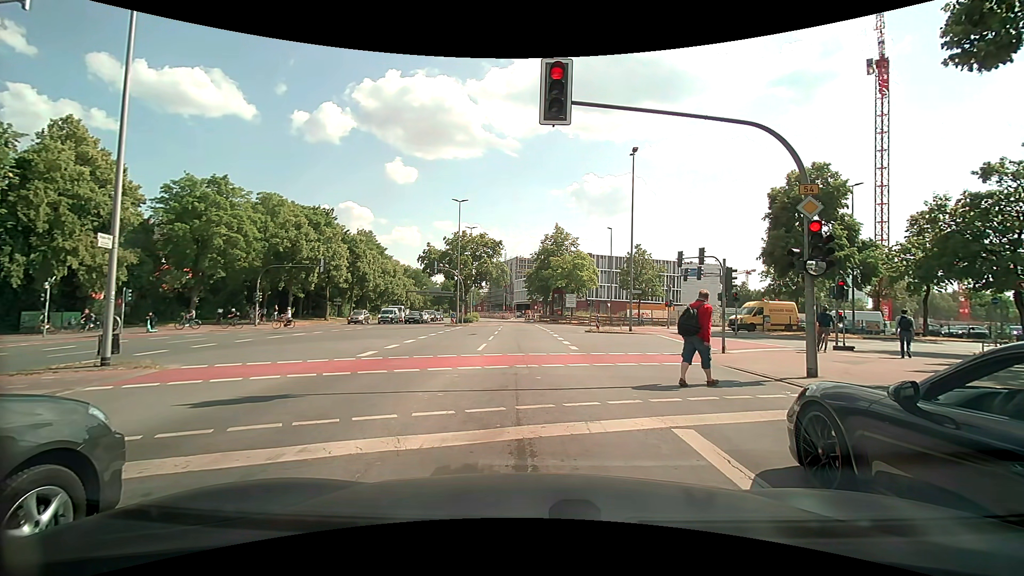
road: primary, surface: asphalt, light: Day
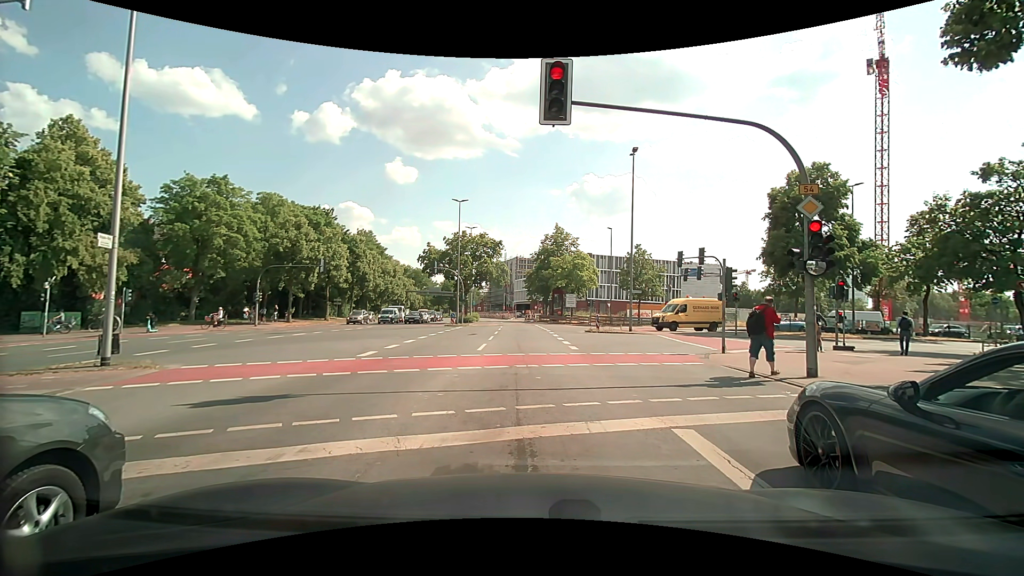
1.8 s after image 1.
(0.0, 0.0) m; 0°
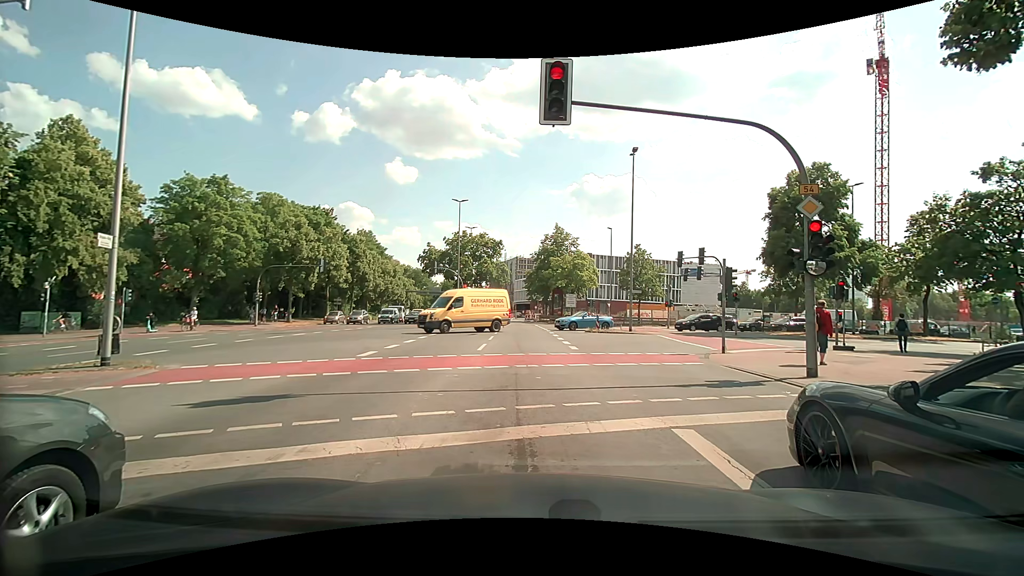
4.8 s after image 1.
(0.0, 0.0) m; 0°
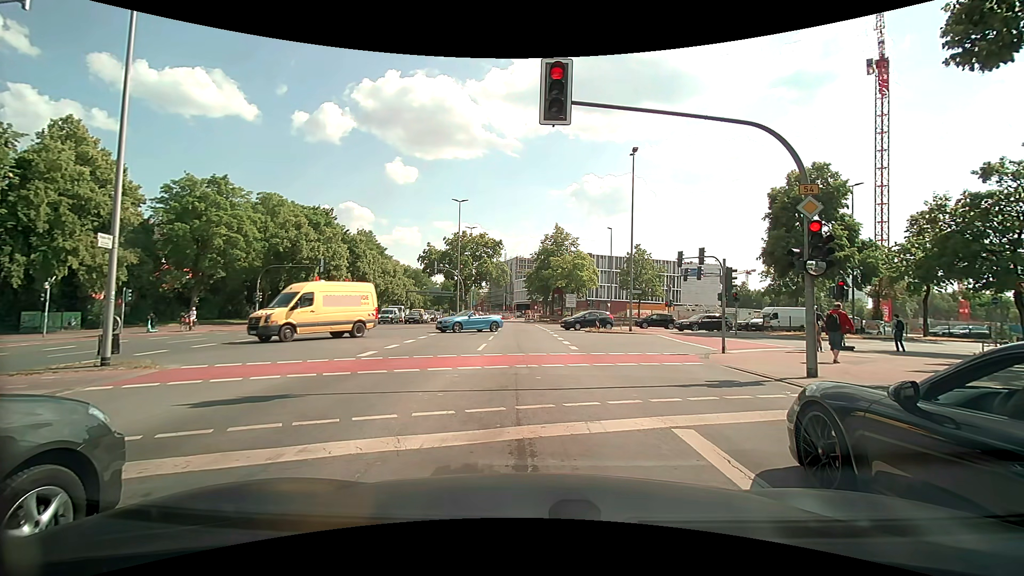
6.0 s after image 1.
(0.0, 0.0) m; 0°
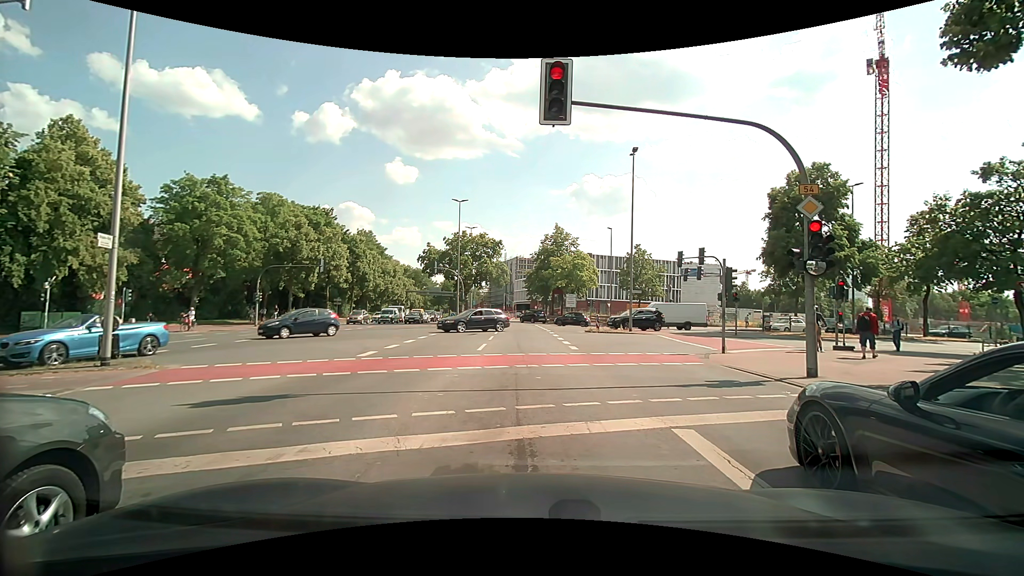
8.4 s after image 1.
(0.0, 0.0) m; 0°
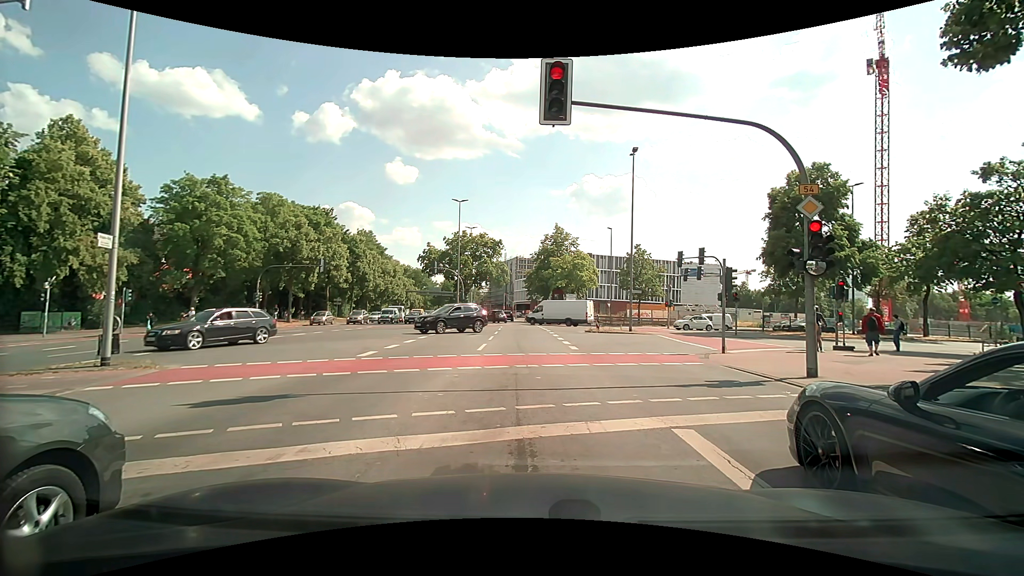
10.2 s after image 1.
(0.0, 0.0) m; 0°
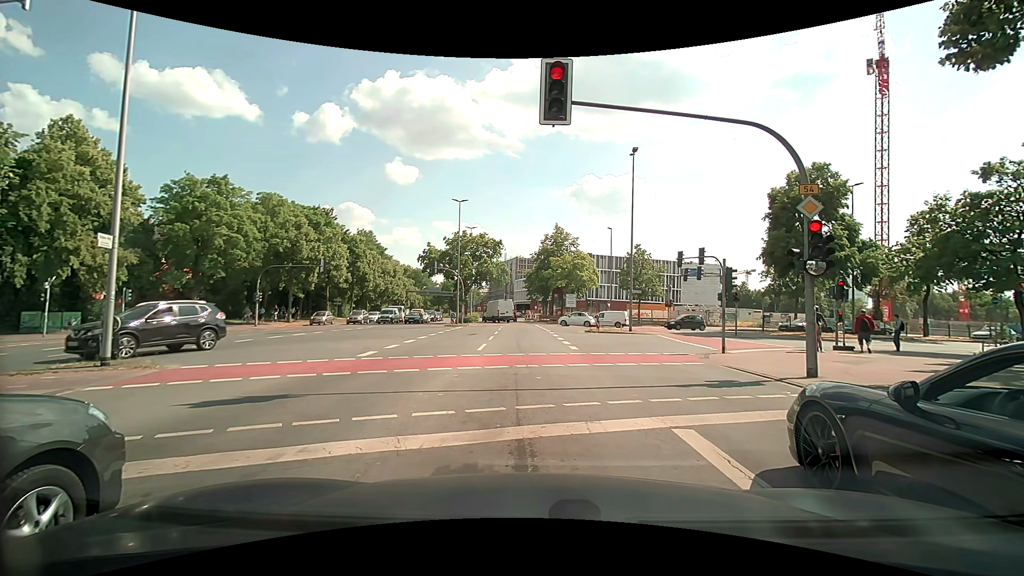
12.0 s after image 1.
(0.0, 0.0) m; 0°
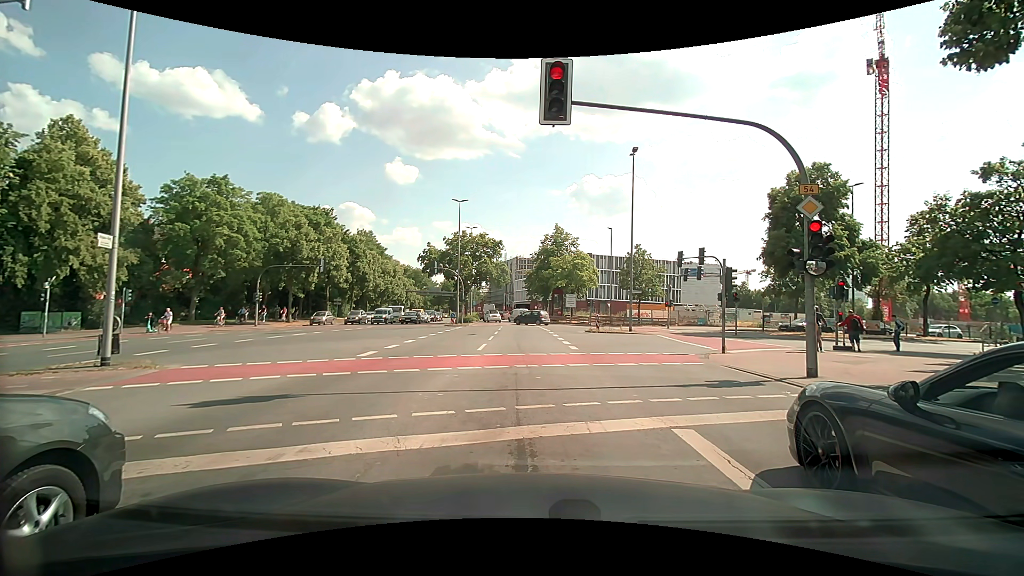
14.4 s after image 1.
(0.0, 0.0) m; 0°
